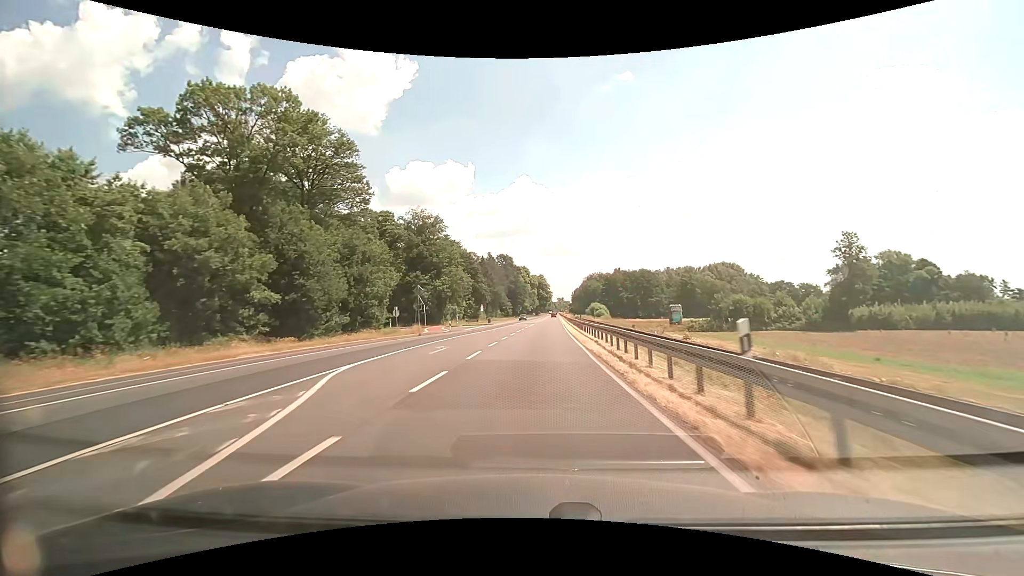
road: primary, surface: asphalt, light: Day
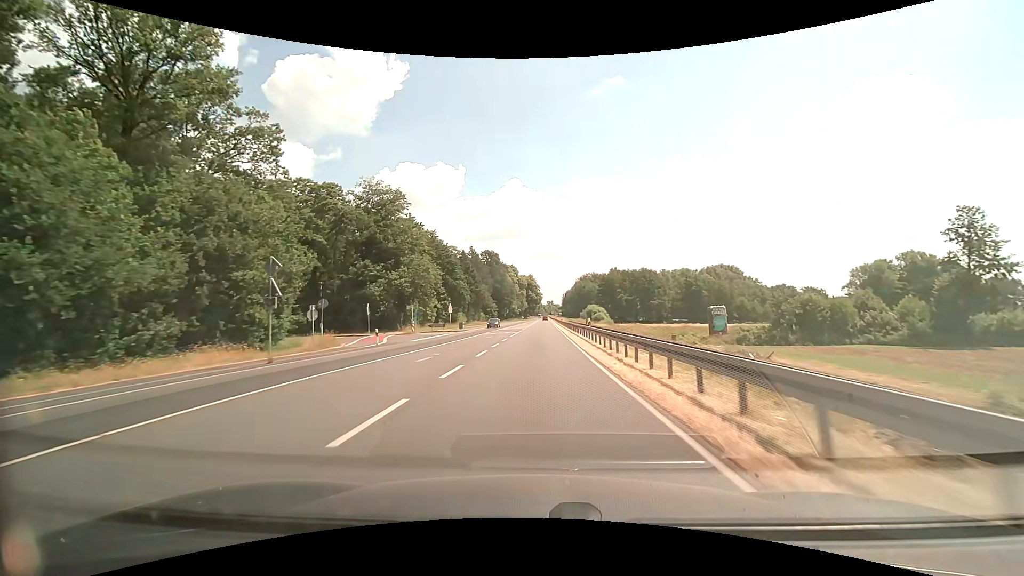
(+0.3, +21.7) m; +1°
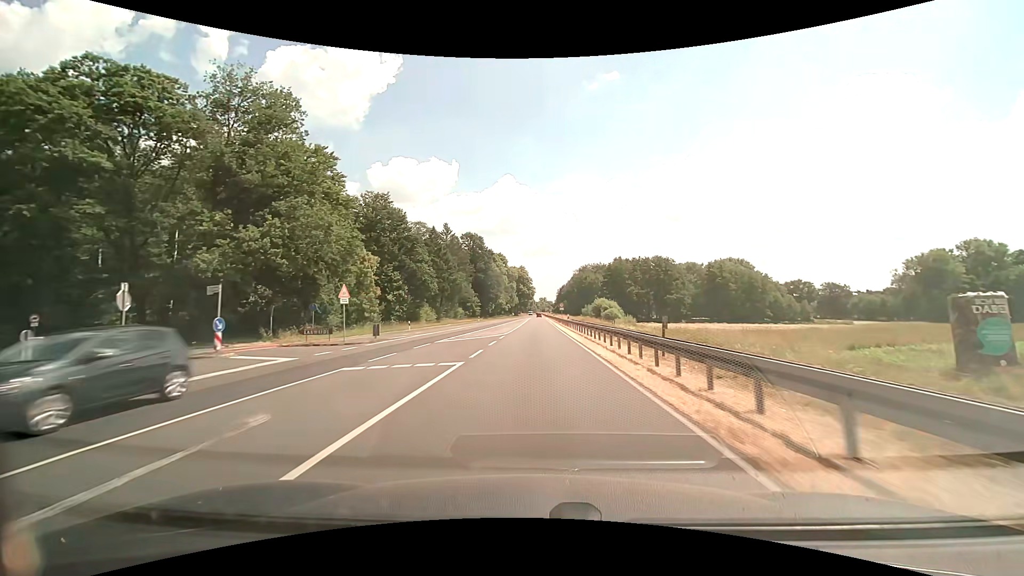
(+0.4, +32.4) m; +1°
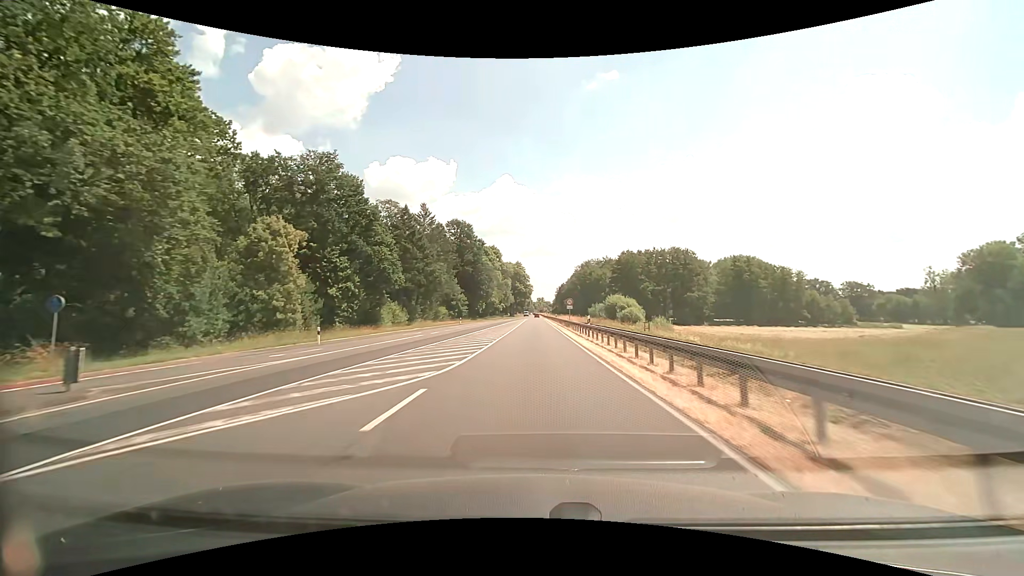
(+0.1, +21.6) m; 0°
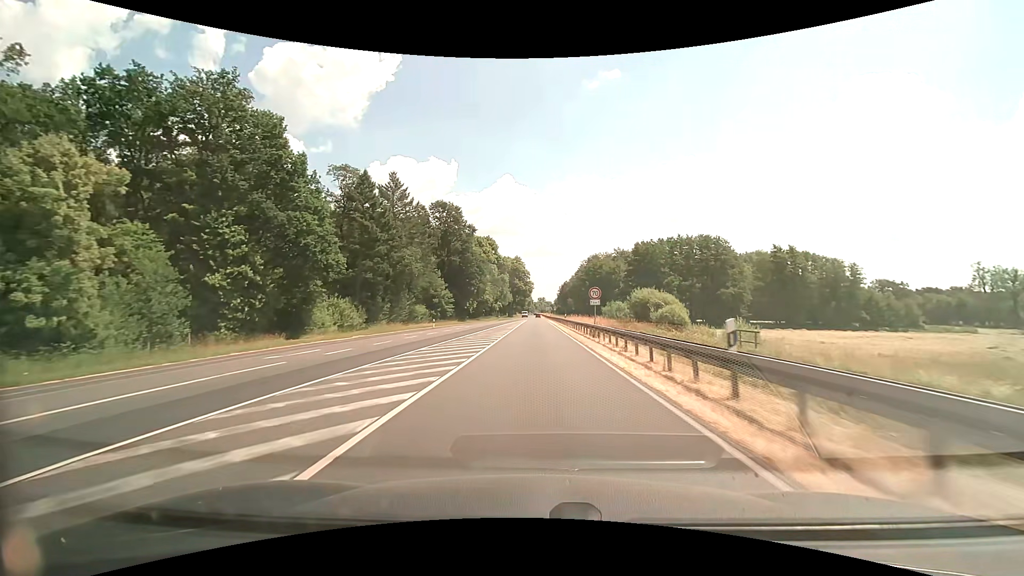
(0.0, +21.6) m; 0°
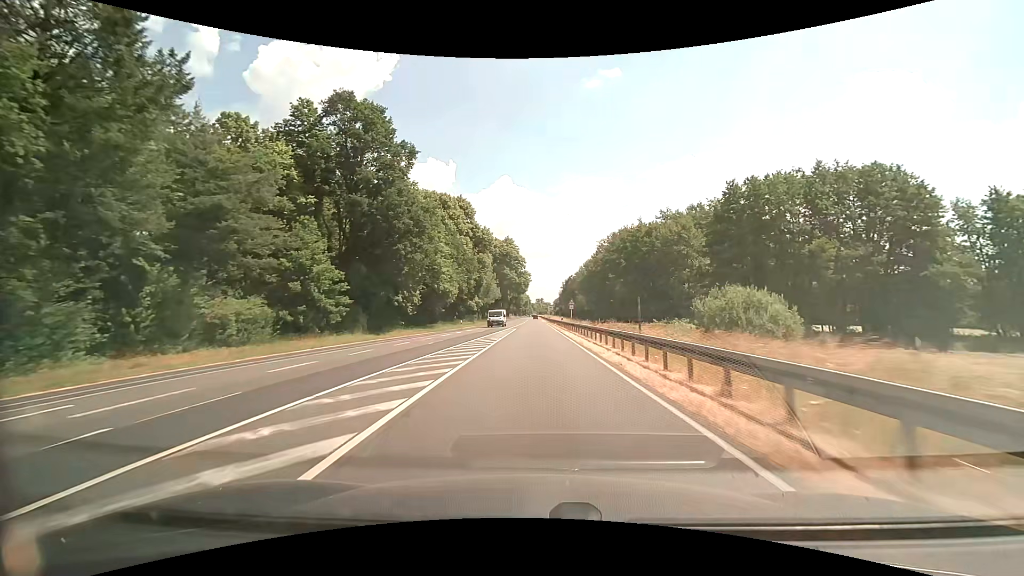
(+0.1, +53.9) m; 0°
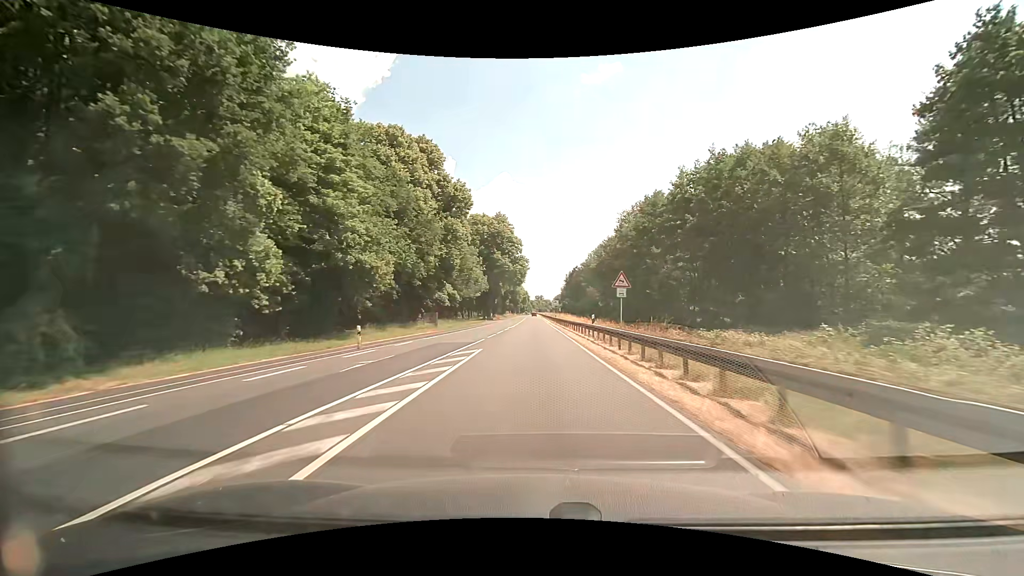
(0.0, +32.3) m; 0°
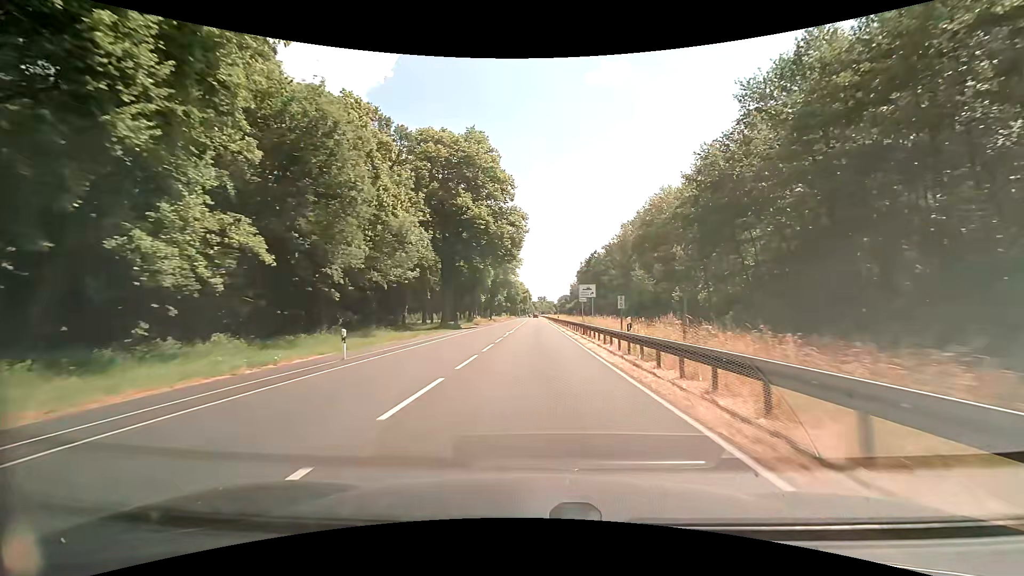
(-0.2, +53.8) m; 0°
(0, +10) (0, +20) (0, +30) (0, +40) (0, +50) (0, +60) (0, +70) (0, +80) (0, +90) (0, +100) m
